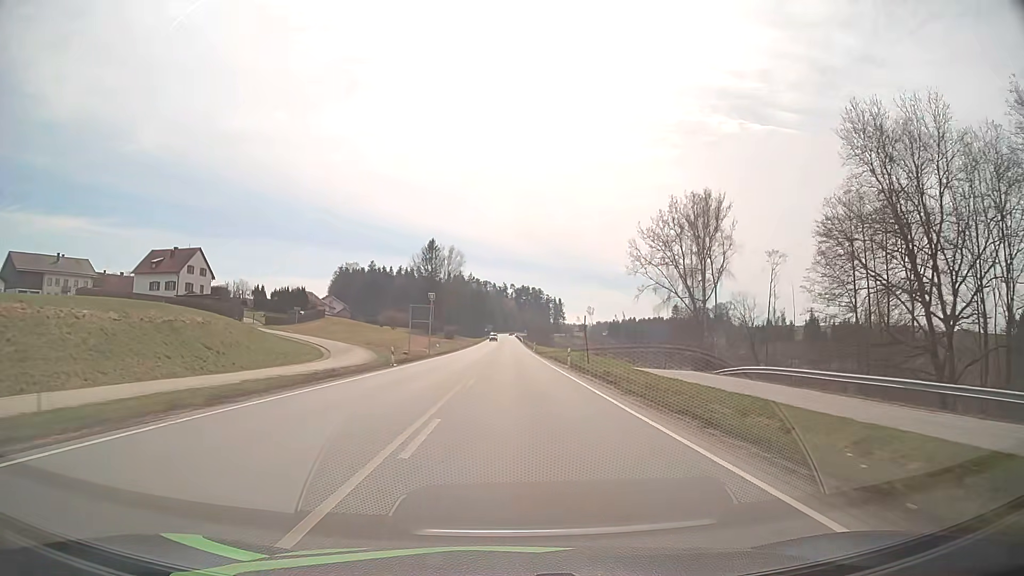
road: primary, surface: asphalt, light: Day
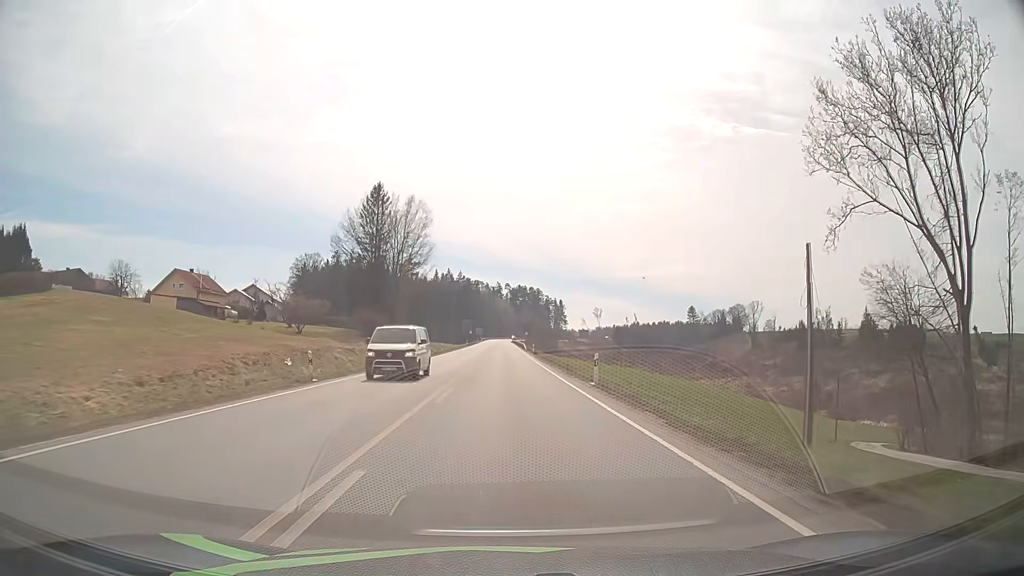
(+0.5, +65.0) m; 0°
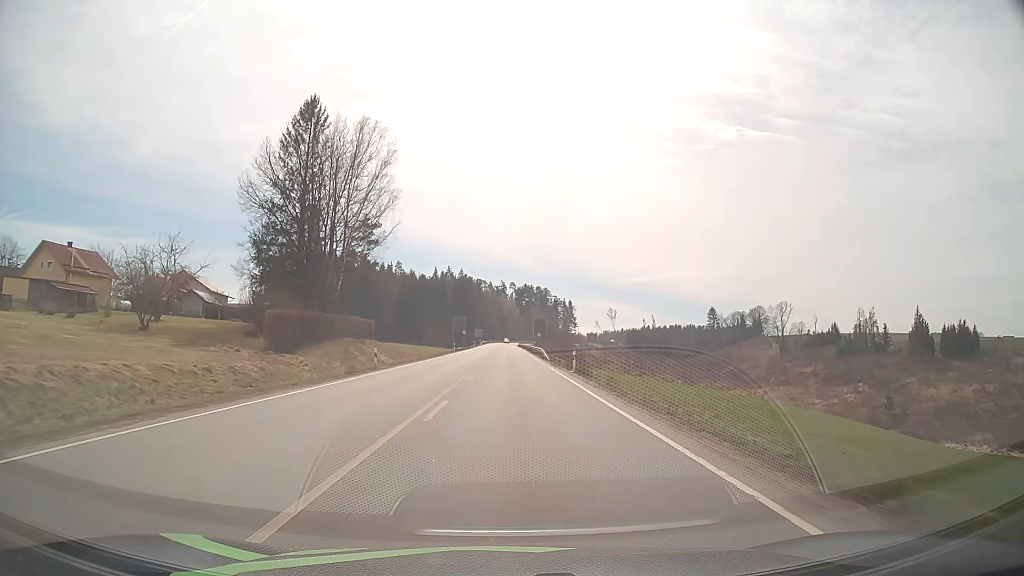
(-0.1, +39.6) m; 0°
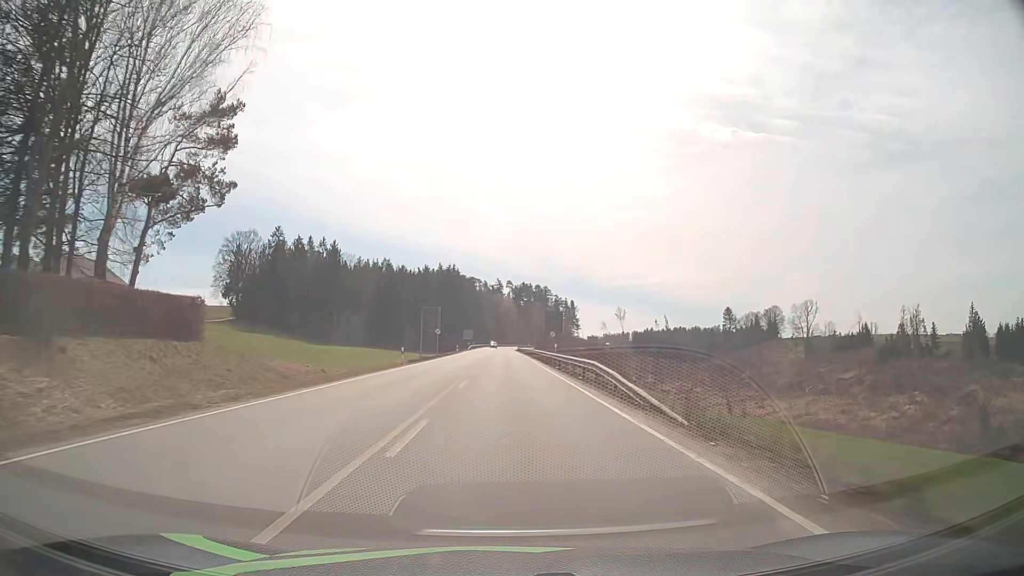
(+0.1, +39.8) m; 0°
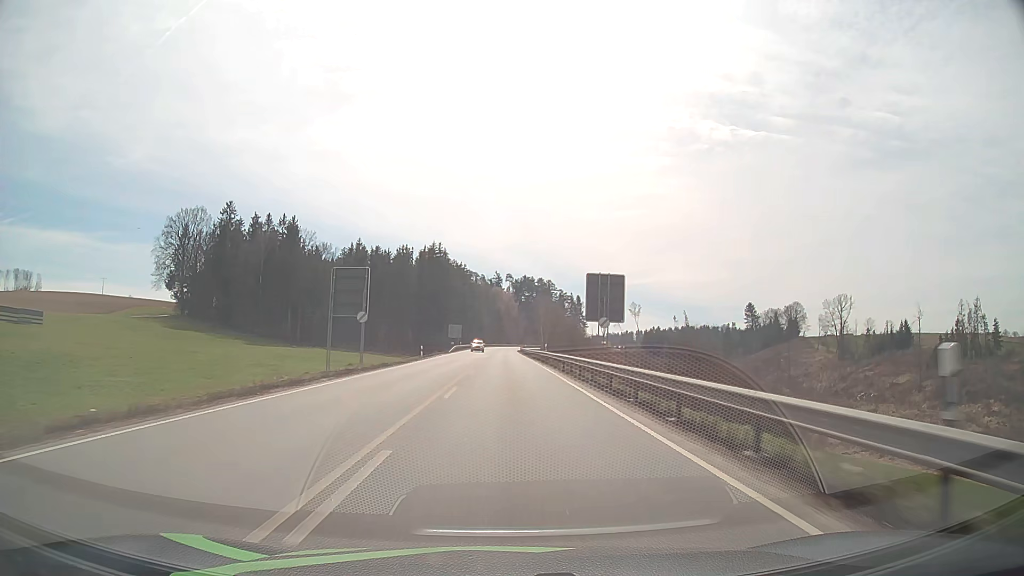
(0.0, +39.8) m; 0°
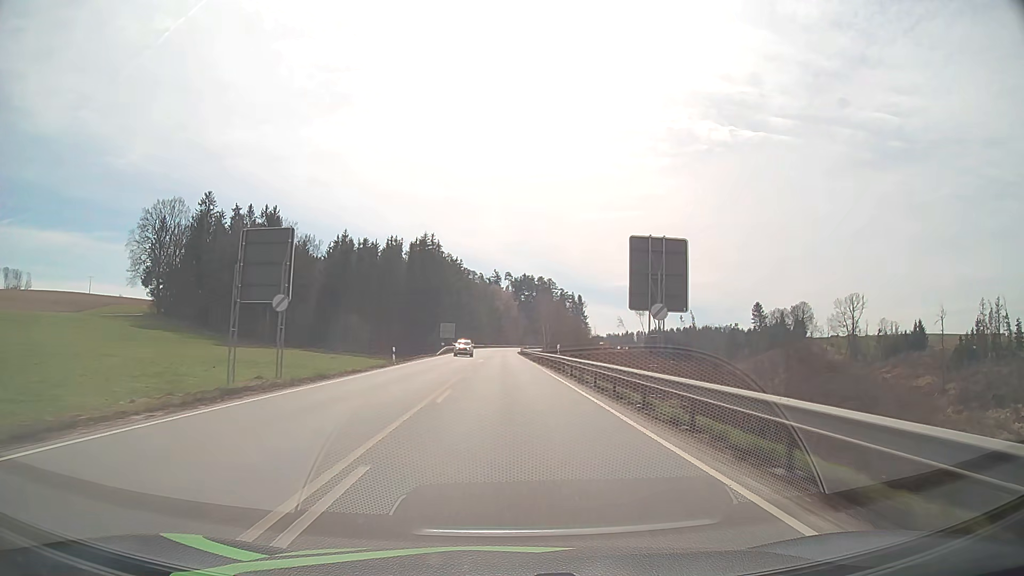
(0.0, +13.2) m; 0°
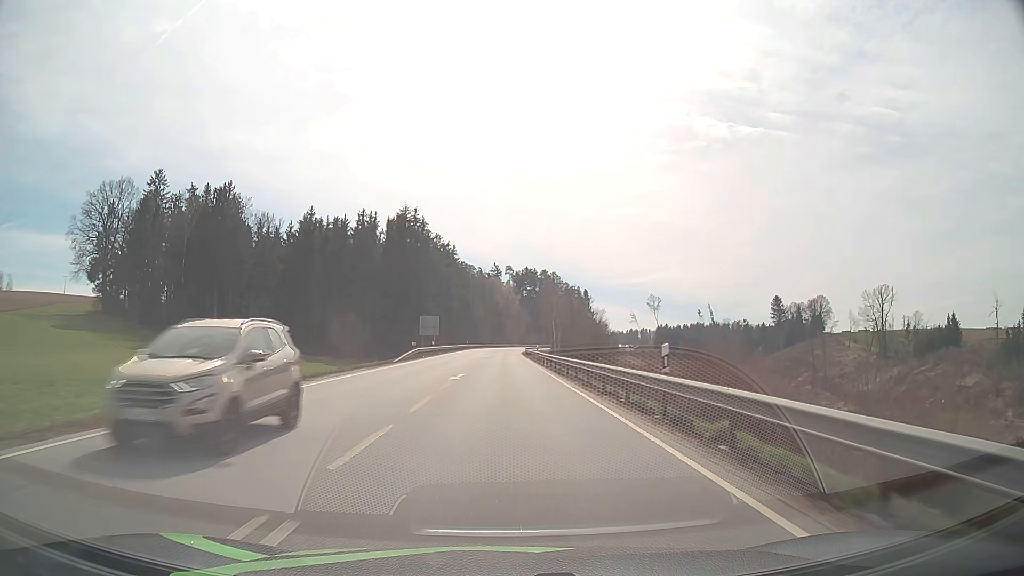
(0.0, +26.3) m; 0°
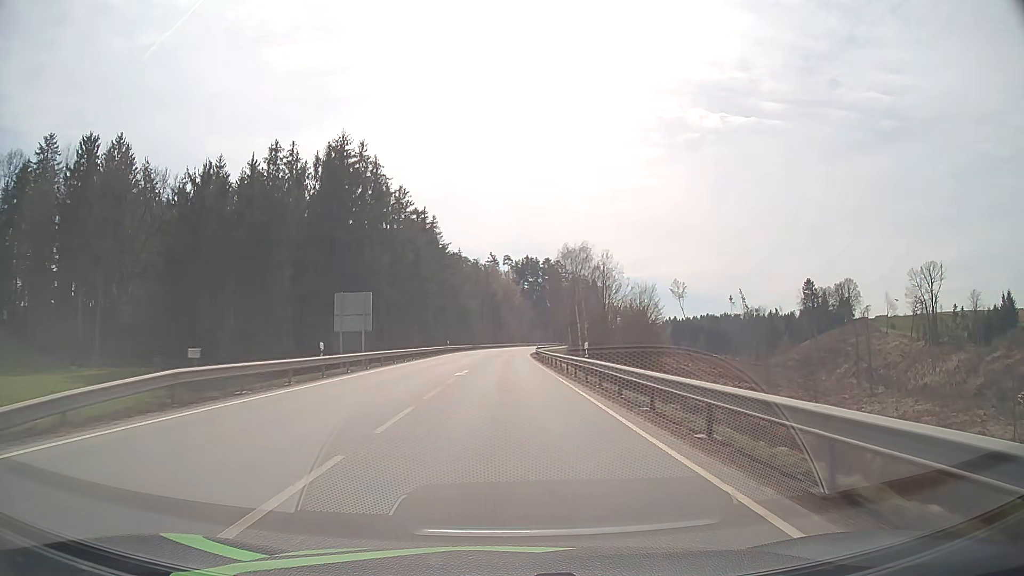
(0.0, +39.3) m; 0°
(0, +10) (0, +20) (0, +30) (0, +40) (0, +50) (0, +60) (0, +70) (+1, +80) (+1, +90) (+2, +100) m
